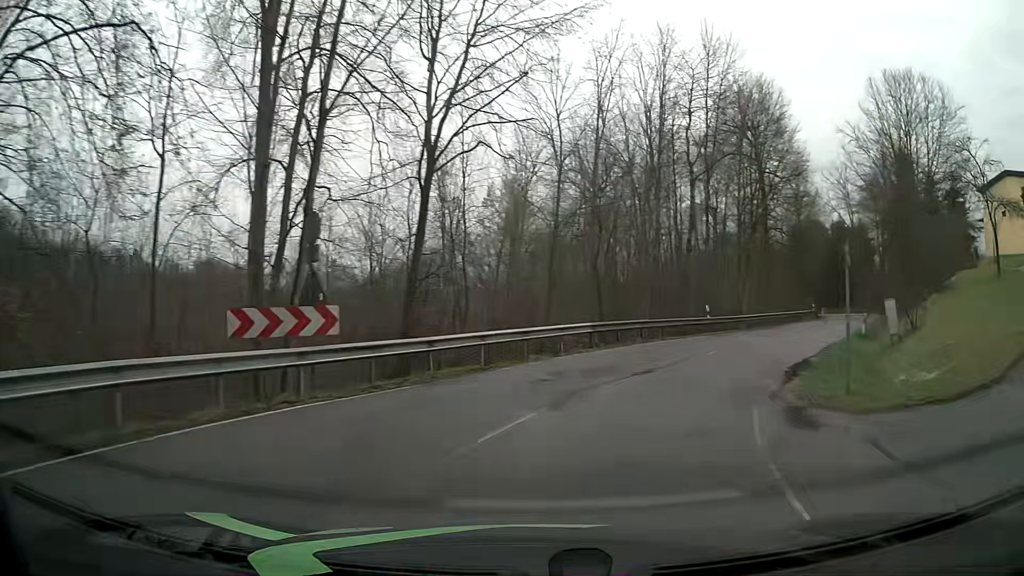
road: tertiary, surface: asphalt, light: Day
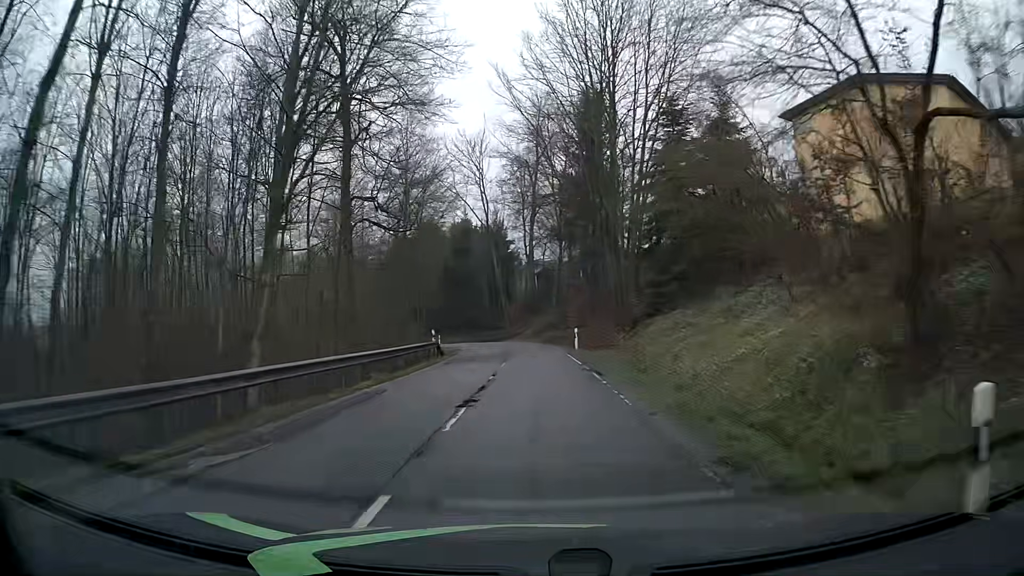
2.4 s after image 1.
(+9.6, +25.8) m; +34°
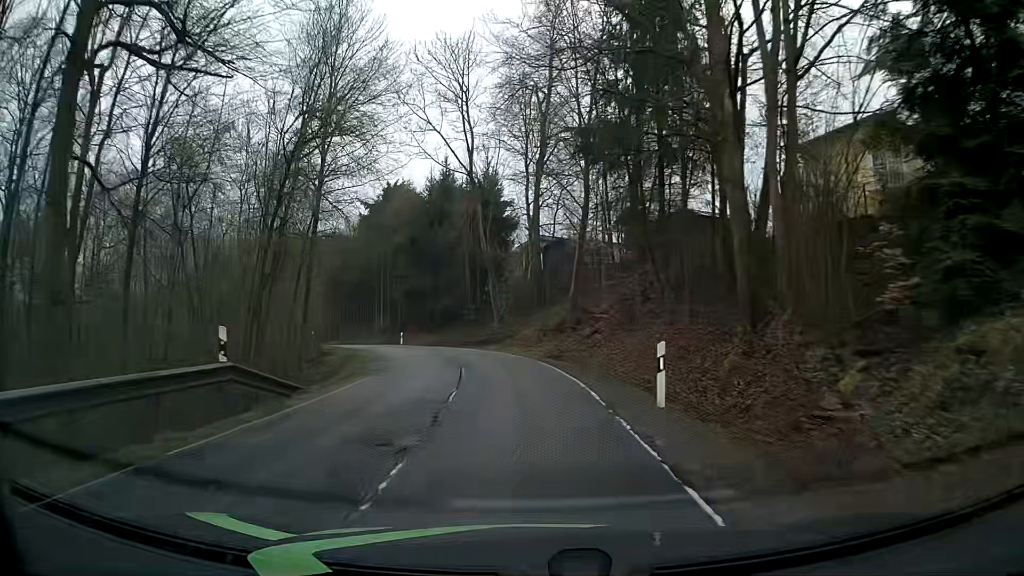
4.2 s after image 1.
(+0.1, +22.5) m; -1°
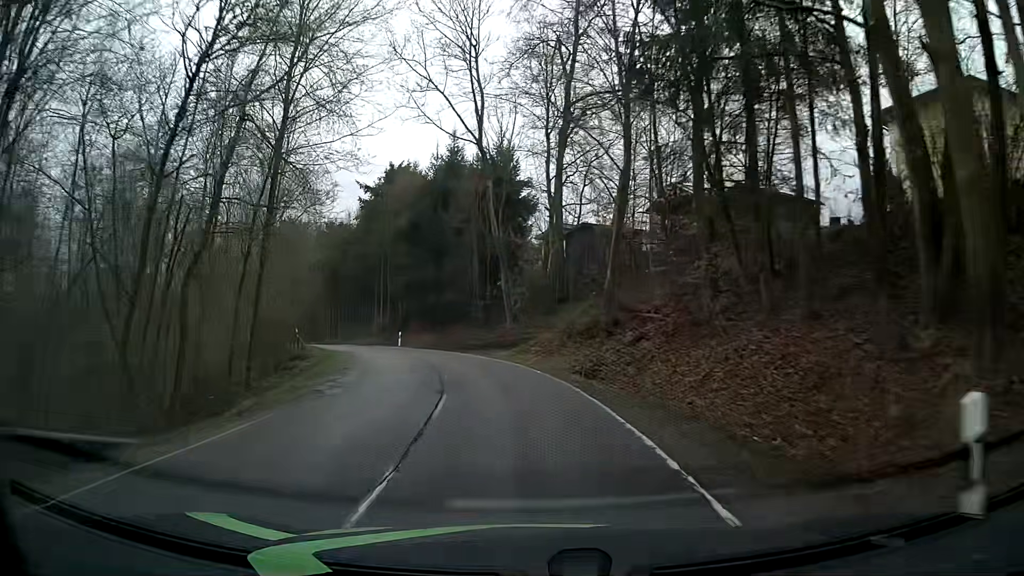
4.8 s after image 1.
(0.0, +7.5) m; -1°
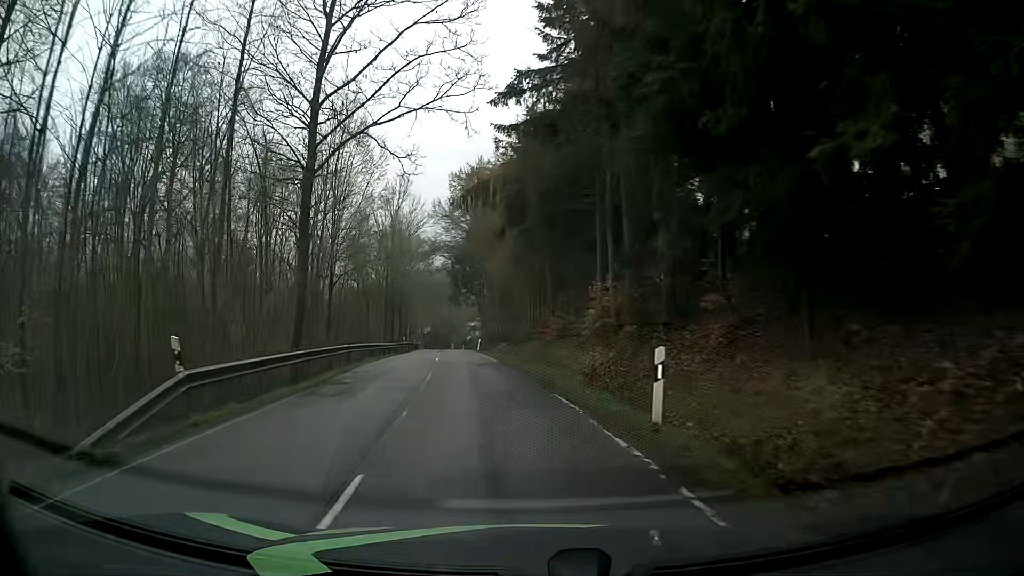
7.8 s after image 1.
(-6.5, +37.0) m; -23°
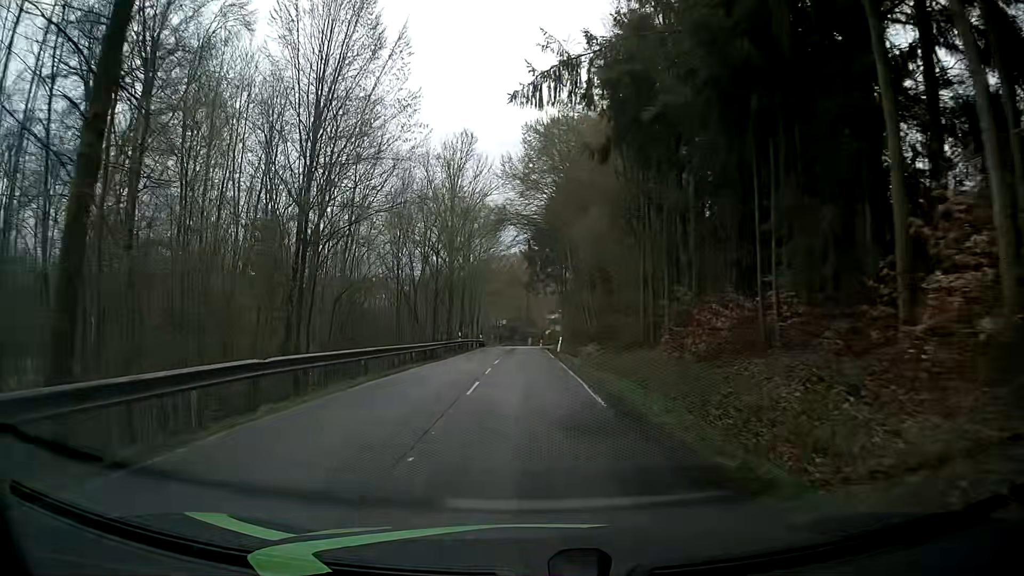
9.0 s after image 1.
(-1.2, +15.4) m; -7°
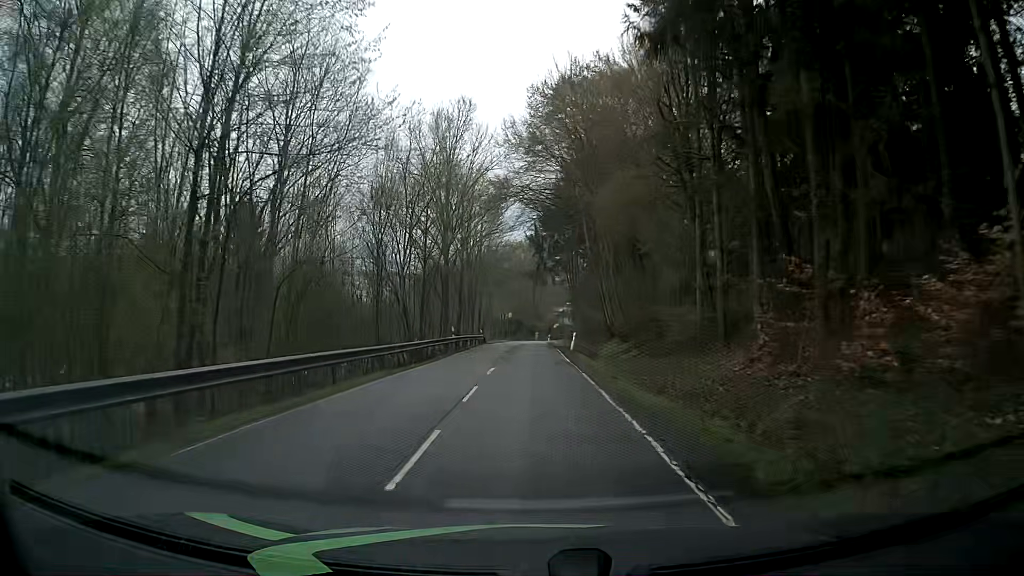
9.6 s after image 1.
(-0.1, +7.8) m; 0°
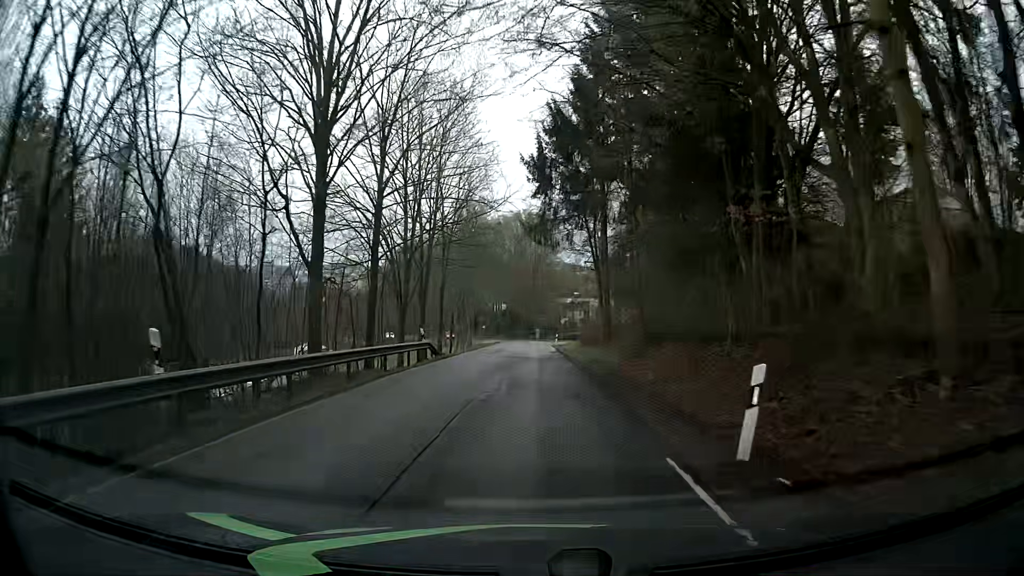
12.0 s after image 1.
(-0.1, +31.5) m; 0°
(0, +10) (0, +20) (0, +30) (0, +40) (0, +50) (0, +60) (0, +70) (0, +80) (-1, +90) (-3, +100) m
